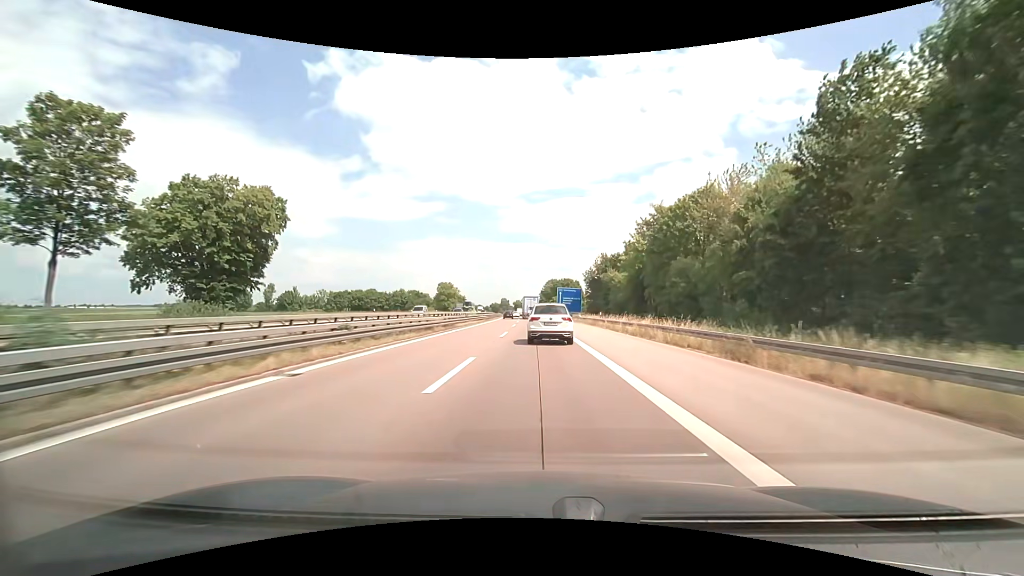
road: motorway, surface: asphalt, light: Day
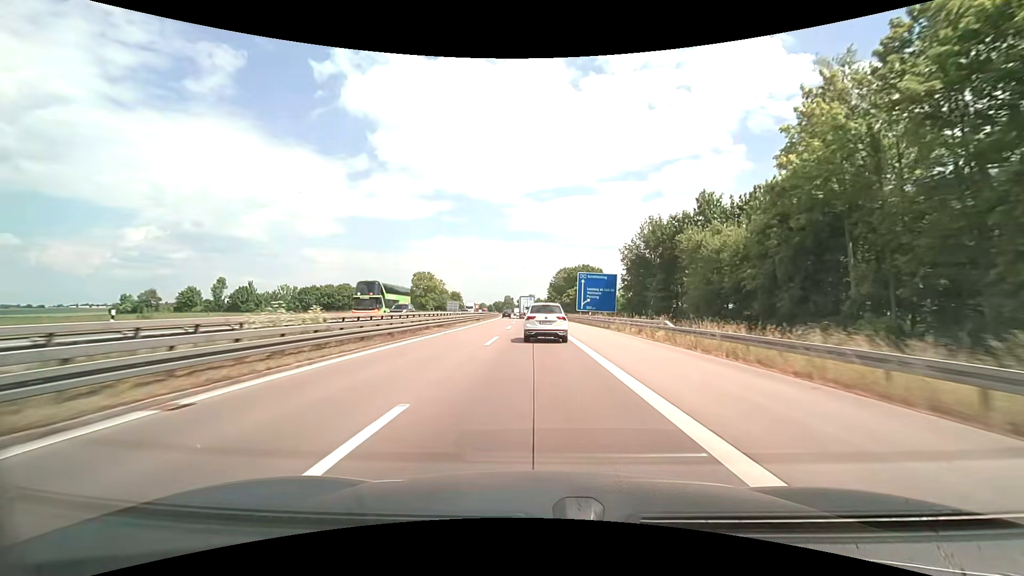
(-0.3, +43.2) m; -1°
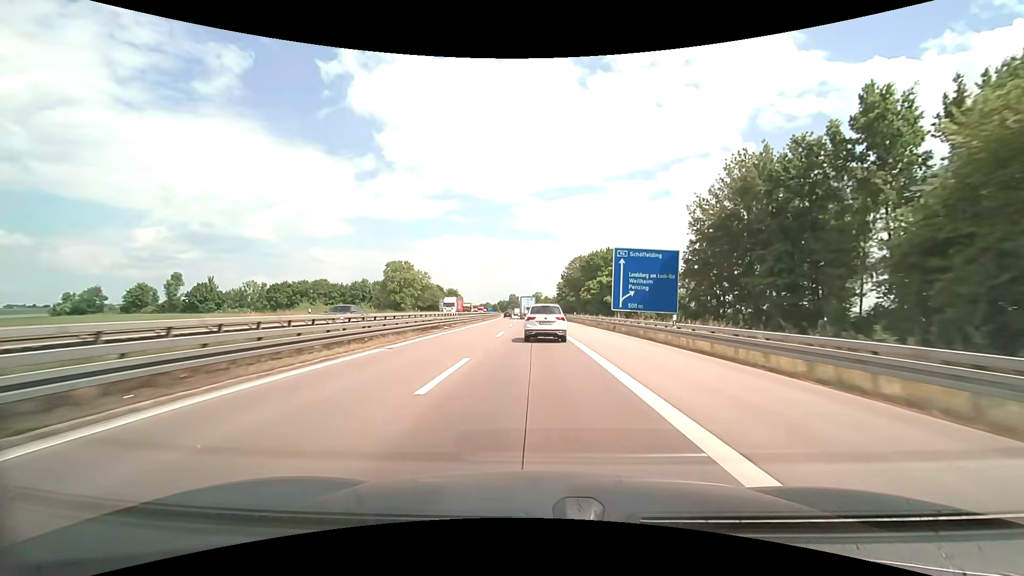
(-0.1, +29.4) m; -1°
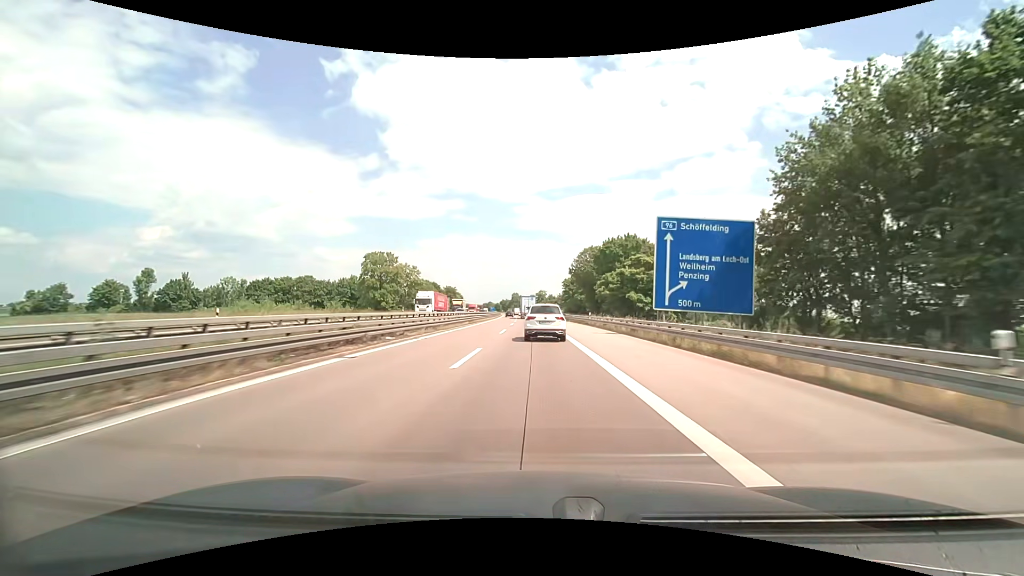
(0.0, +14.8) m; 0°
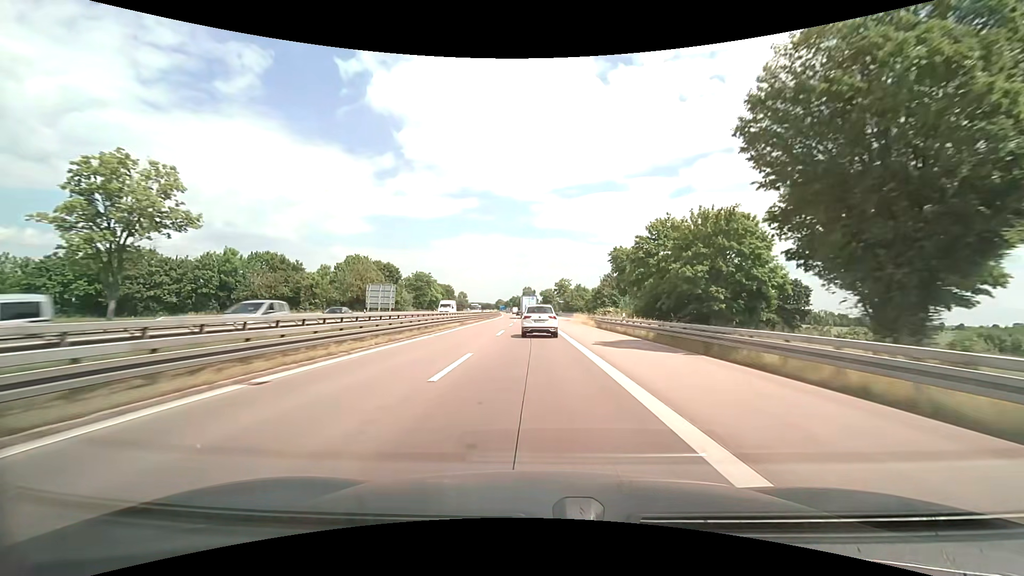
(-1.3, +75.2) m; -2°
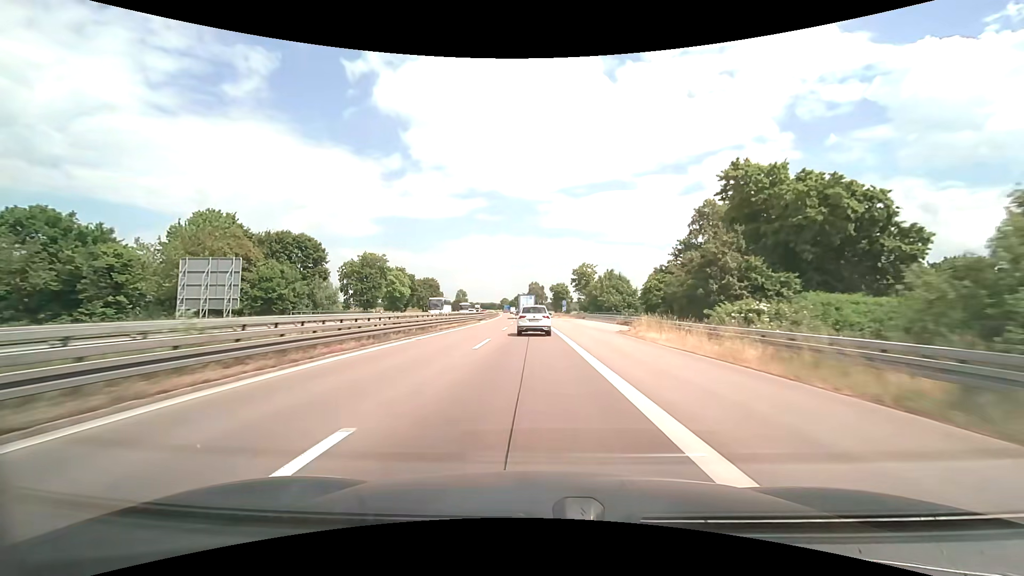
(-0.6, +46.3) m; -1°
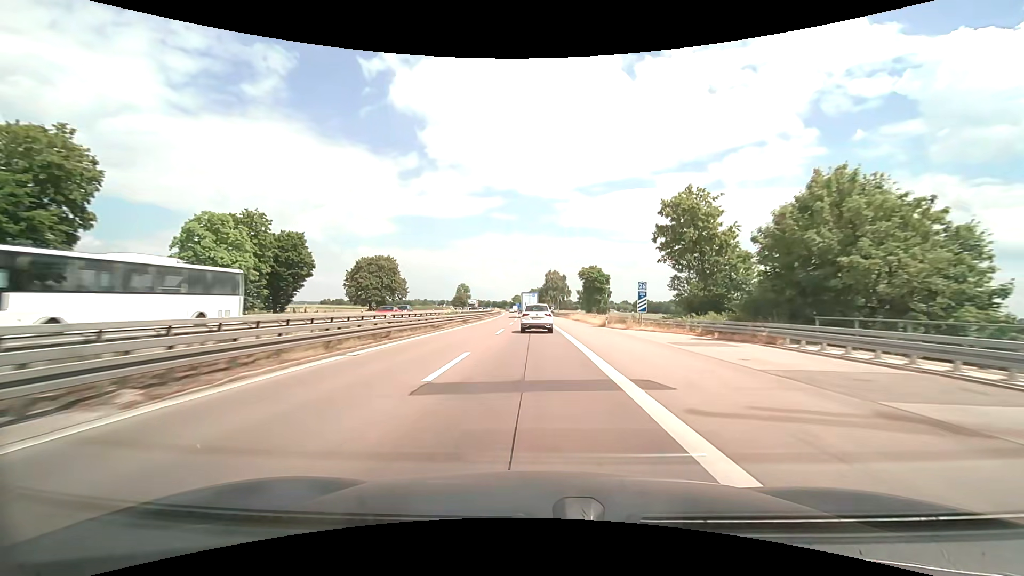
(-1.2, +63.3) m; -2°
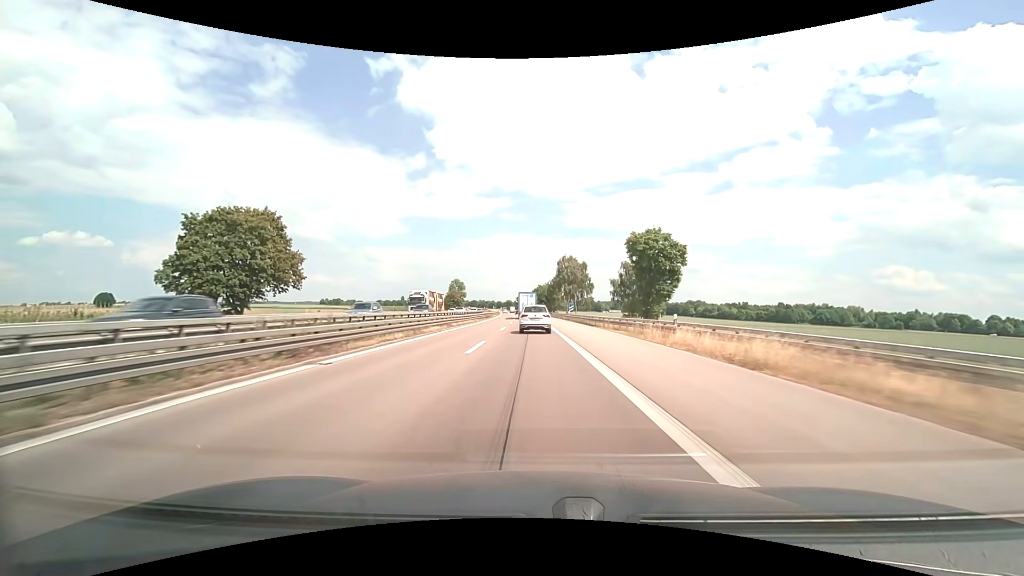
(-0.6, +47.9) m; -1°
(0, +10) (0, +20) (0, +30) (0, +40) (-1, +50) (-1, +60) (-1, +70) (-2, +80) (-2, +90) (-2, +100) m
